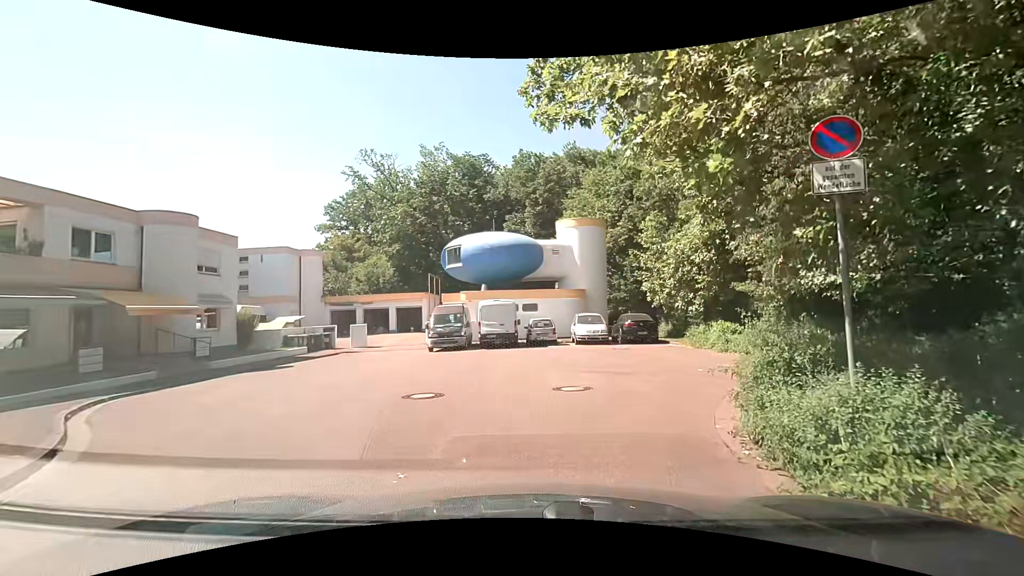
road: residential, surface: asphalt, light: Day
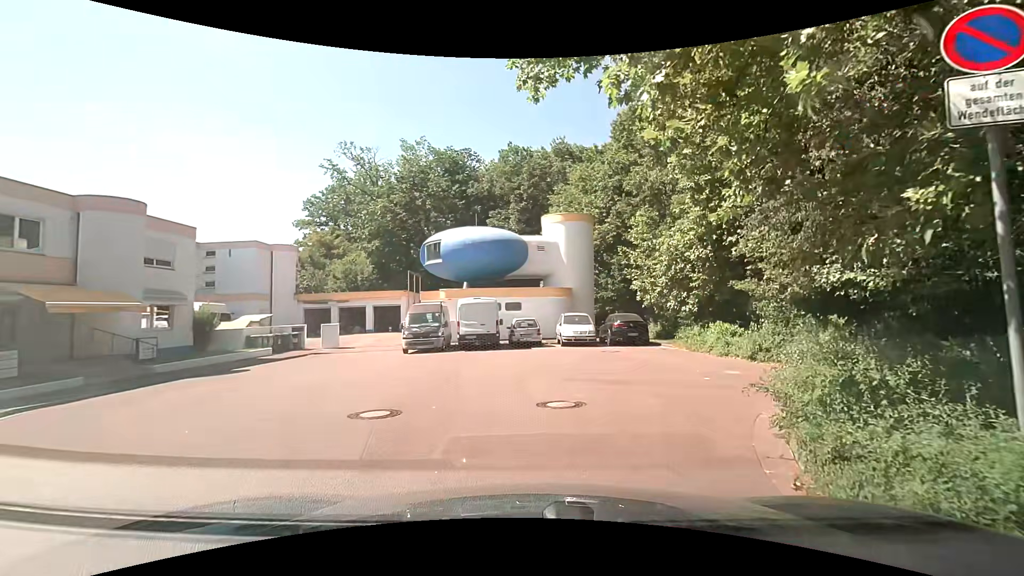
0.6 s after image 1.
(0.0, +1.8) m; +3°
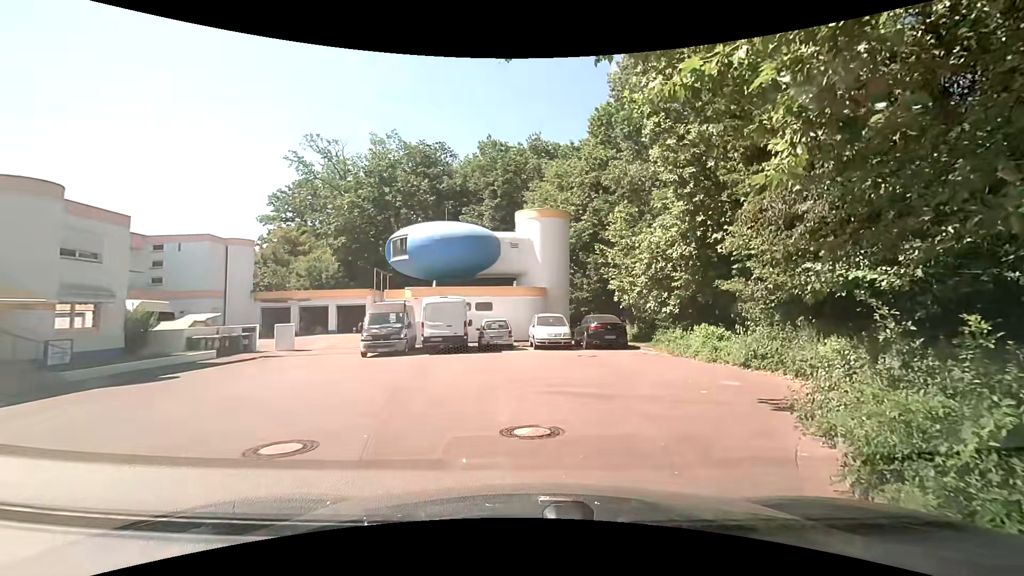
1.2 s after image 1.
(0.0, +1.8) m; +2°
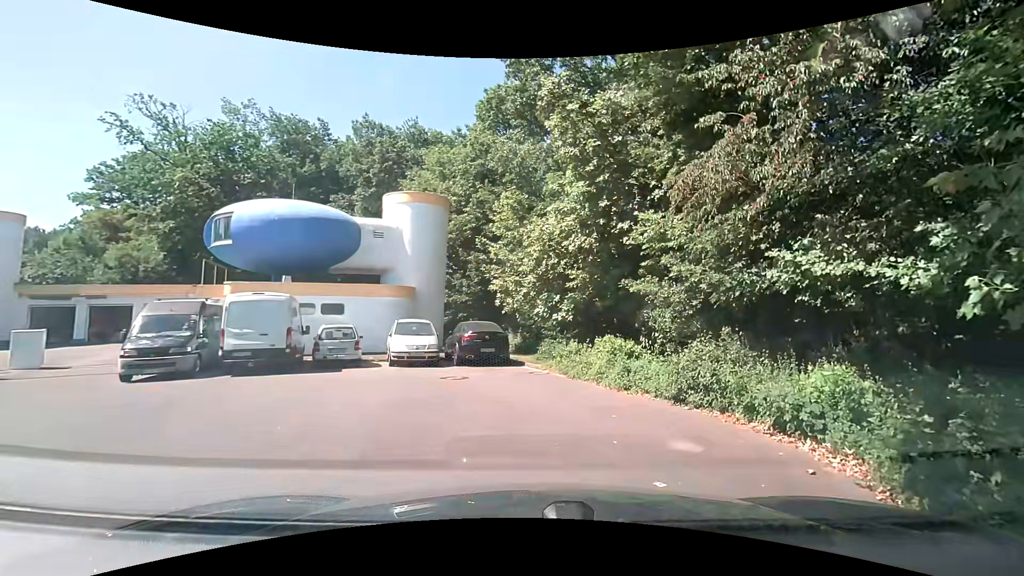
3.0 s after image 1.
(+0.6, +5.2) m; +14°
